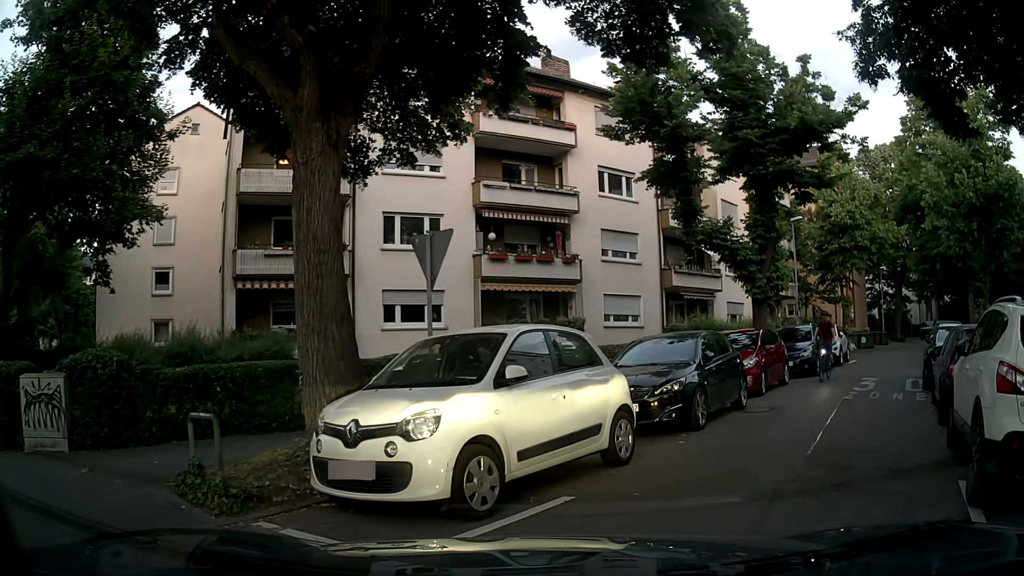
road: residential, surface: asphalt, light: Day
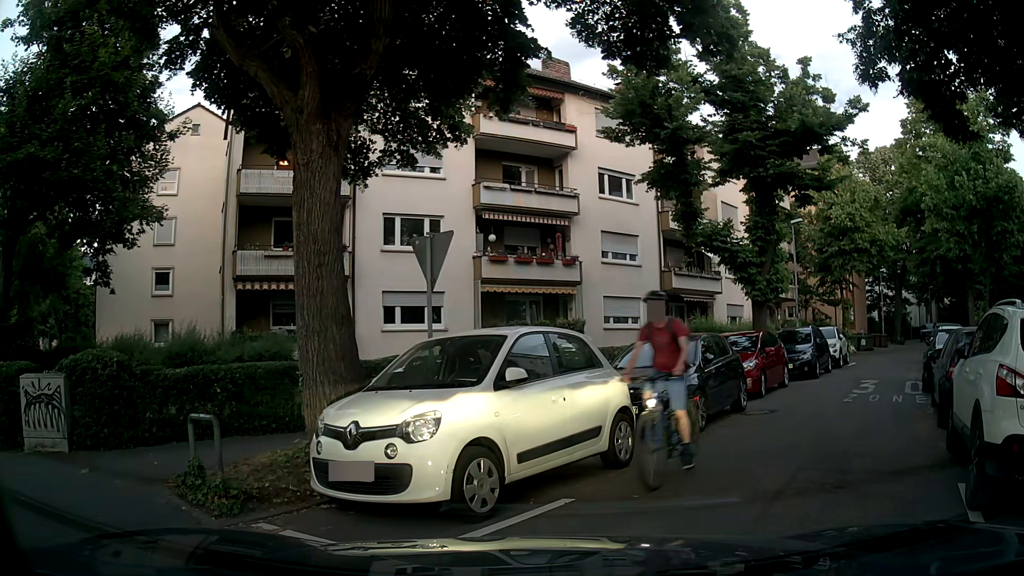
(0.0, +0.1) m; 0°
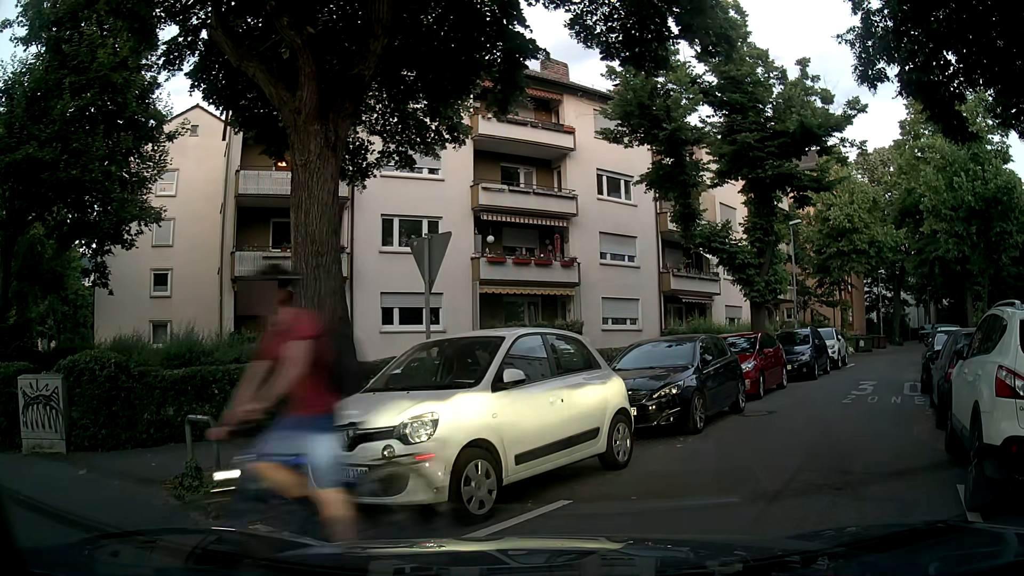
(0.0, 0.0) m; 0°
